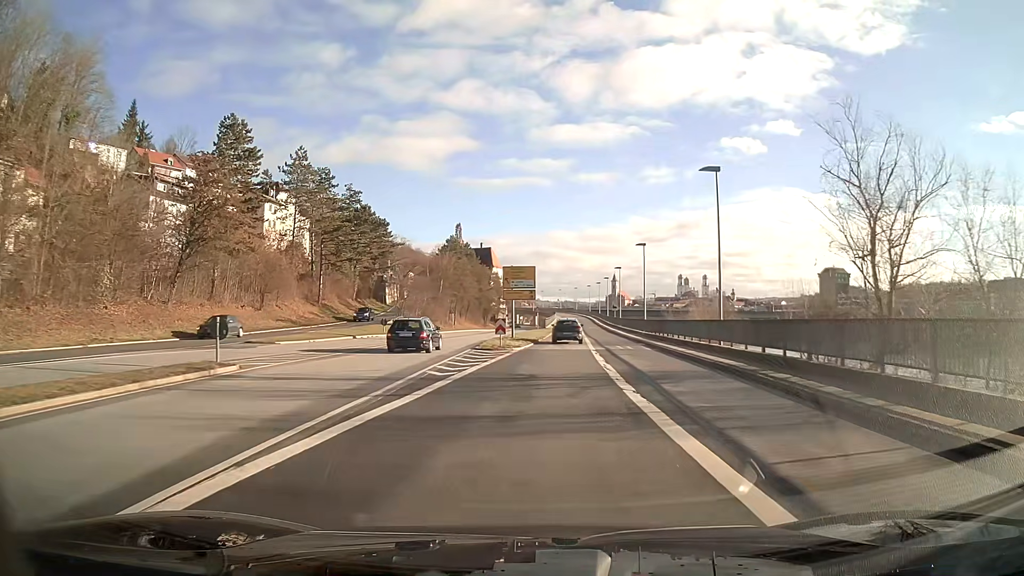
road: primary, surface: asphalt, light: Day
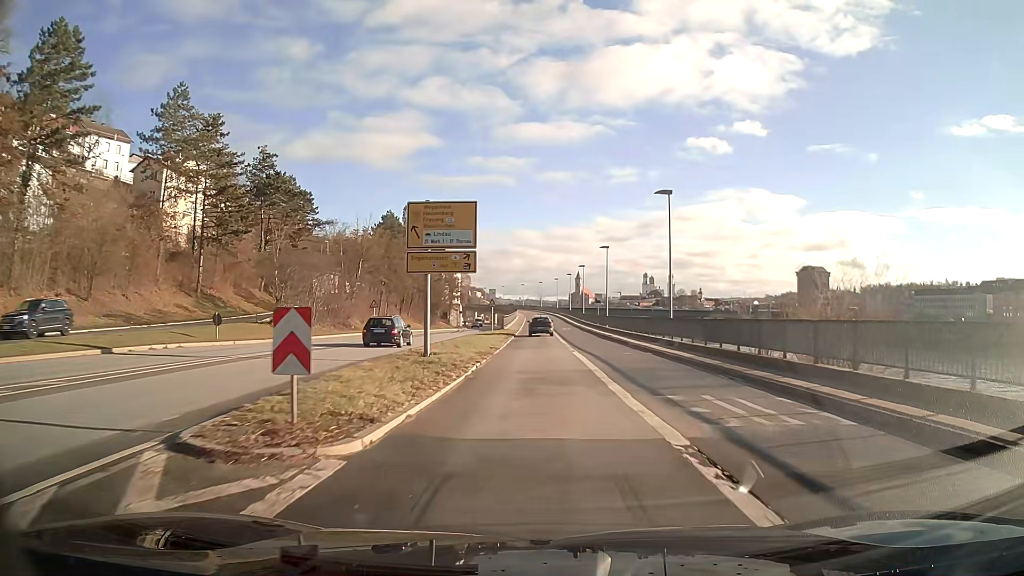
(+0.7, +24.3) m; +3°
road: primary_link
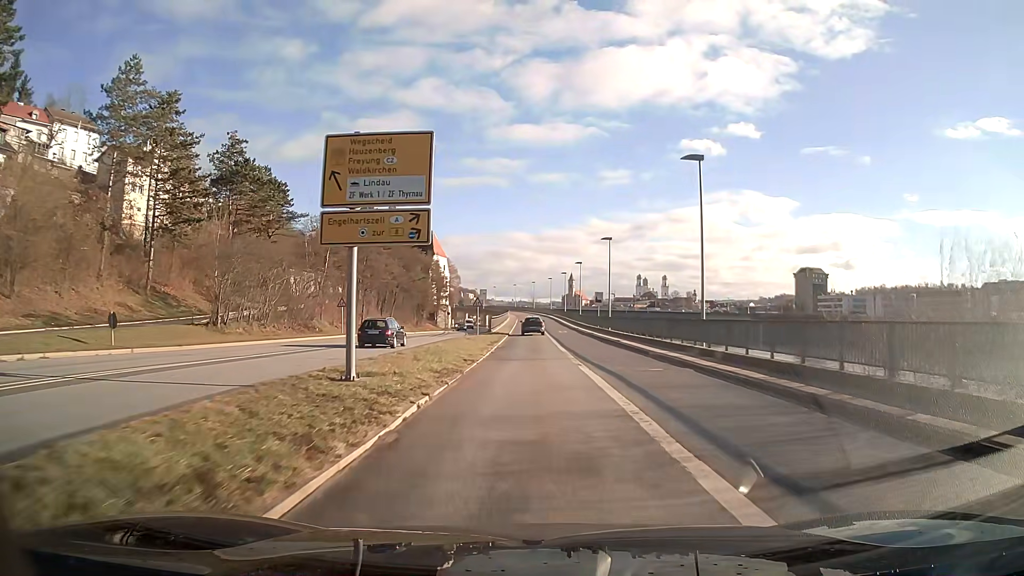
(0.0, +8.1) m; 0°
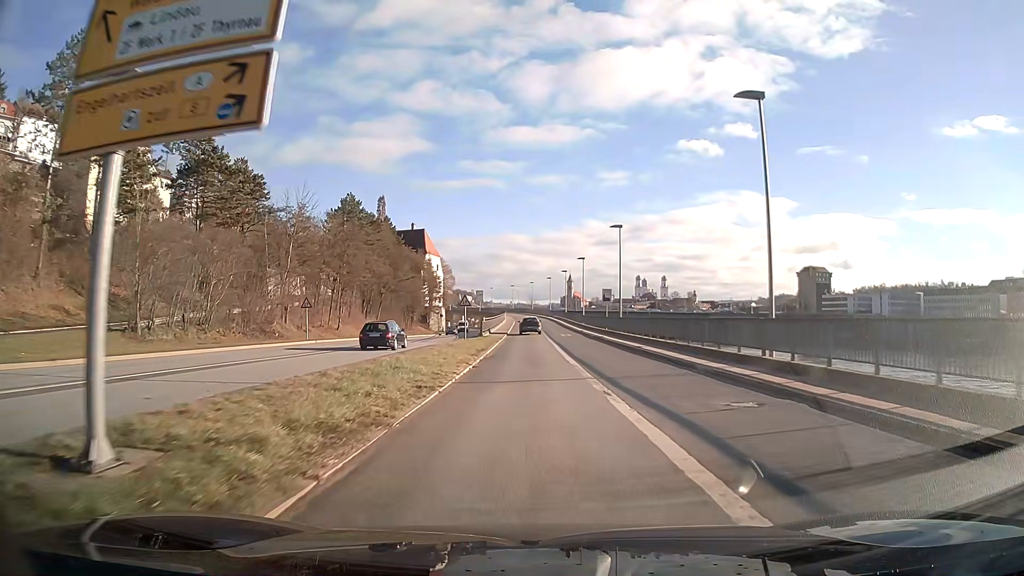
(0.0, +8.1) m; 0°
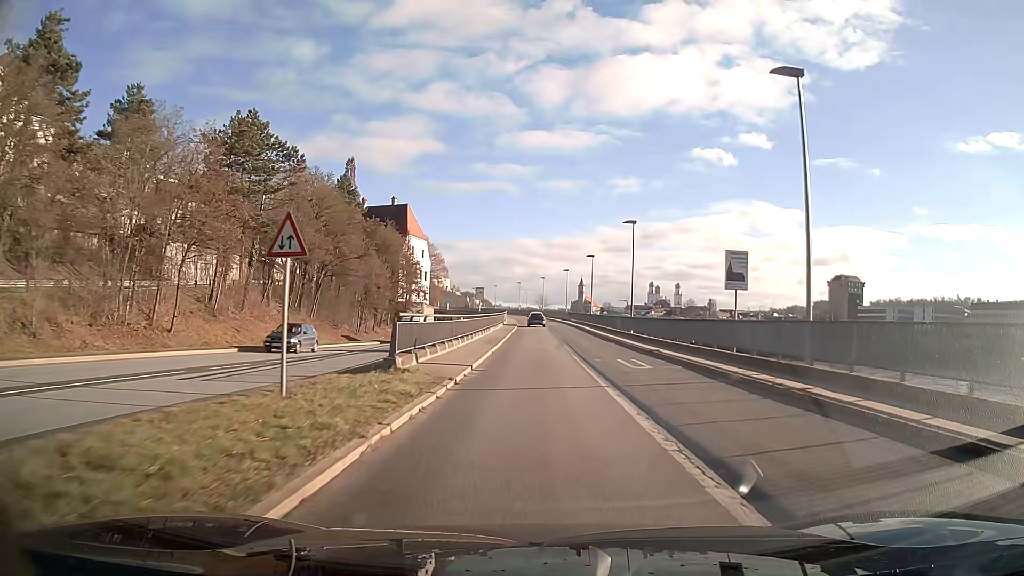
(-0.3, +32.4) m; -1°
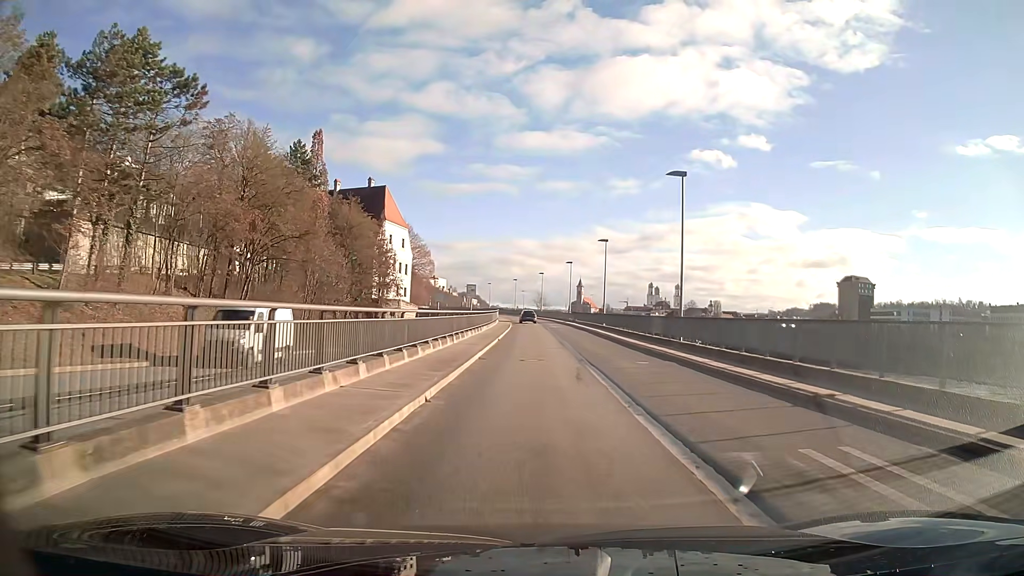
(0.0, +16.1) m; 0°
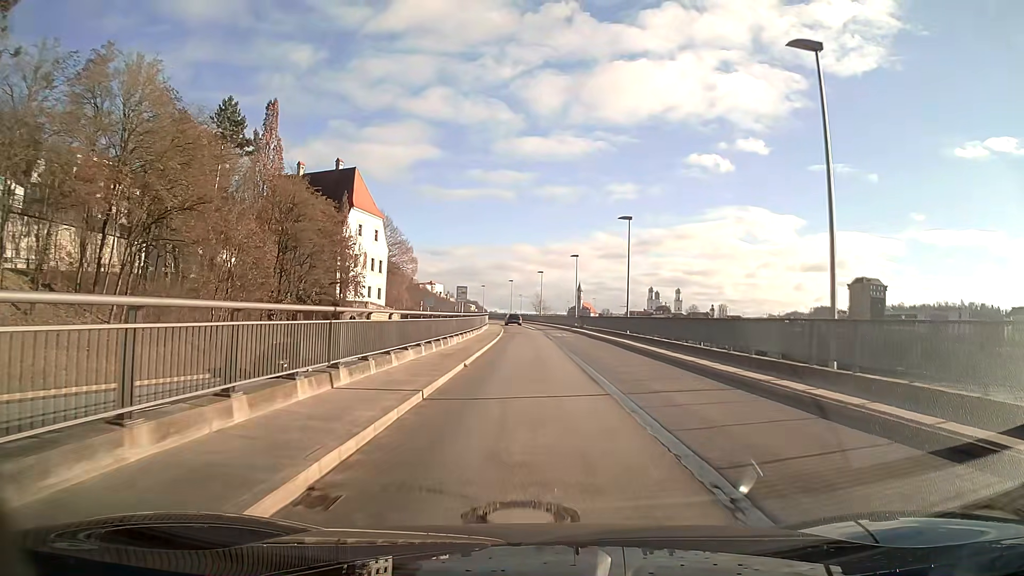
(0.0, +16.1) m; 0°
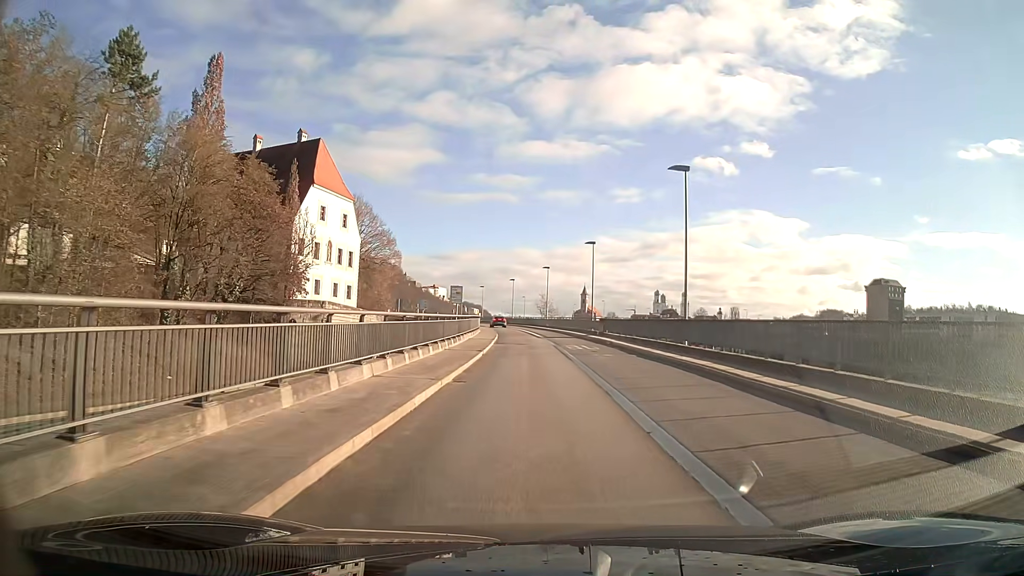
(0.0, +16.0) m; 0°
